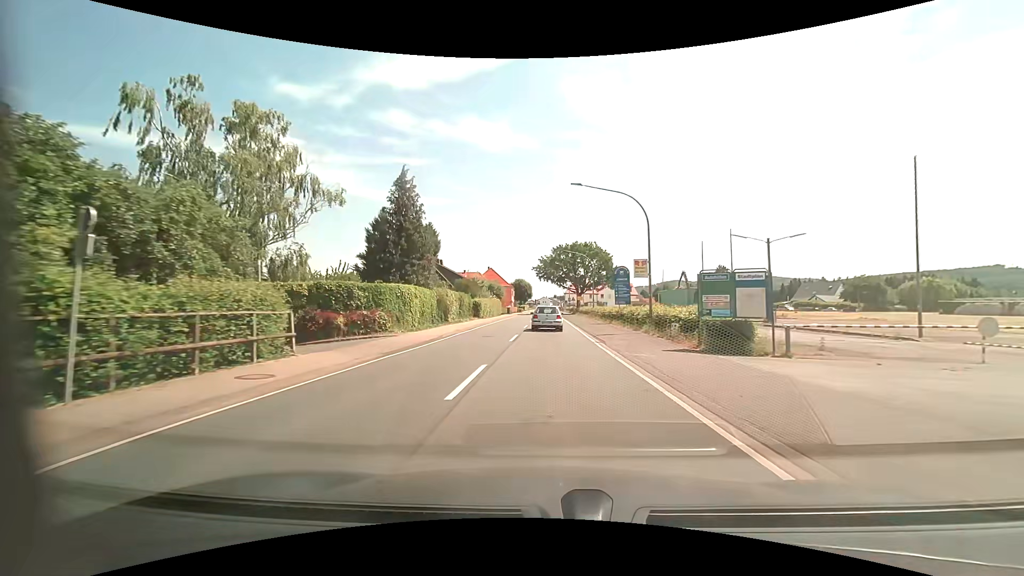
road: primary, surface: asphalt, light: Day
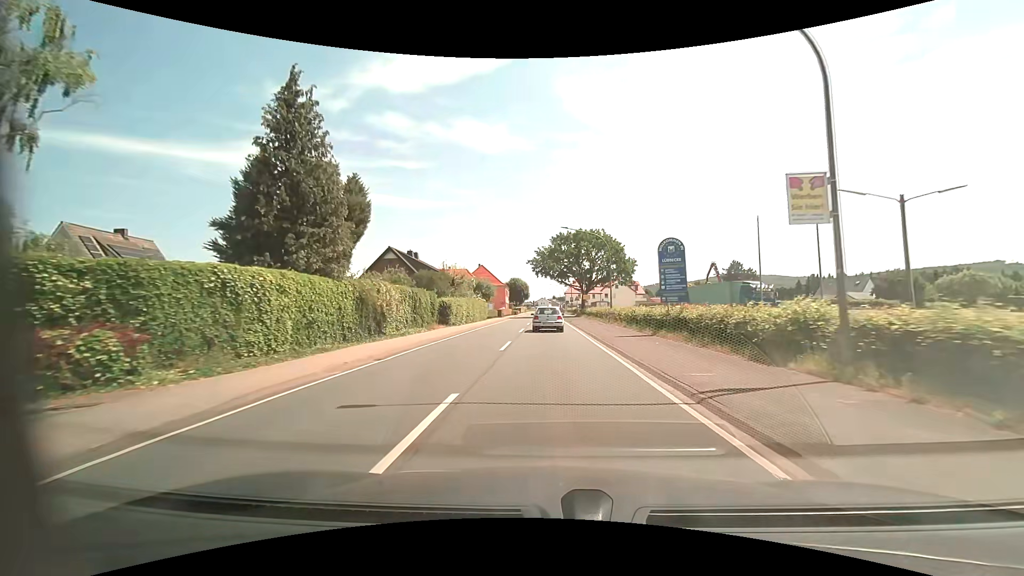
(+0.1, +16.0) m; +1°
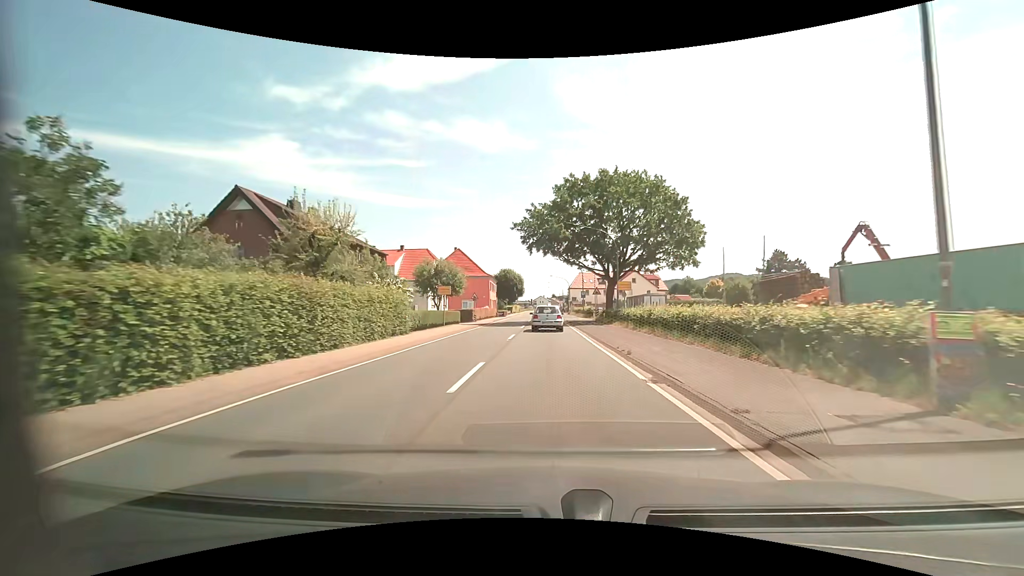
(-0.2, +32.3) m; 0°
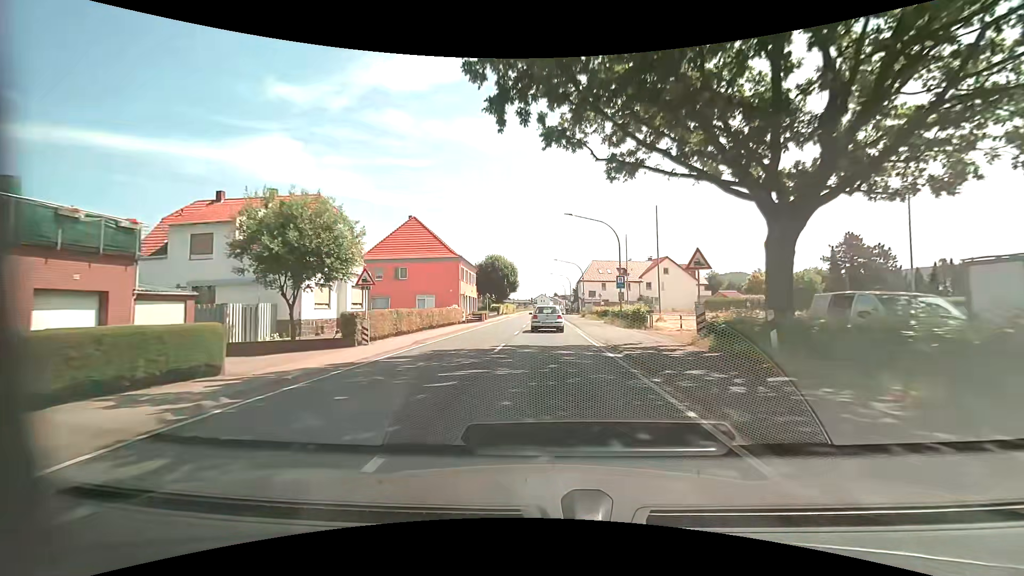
(0.0, +32.0) m; 0°
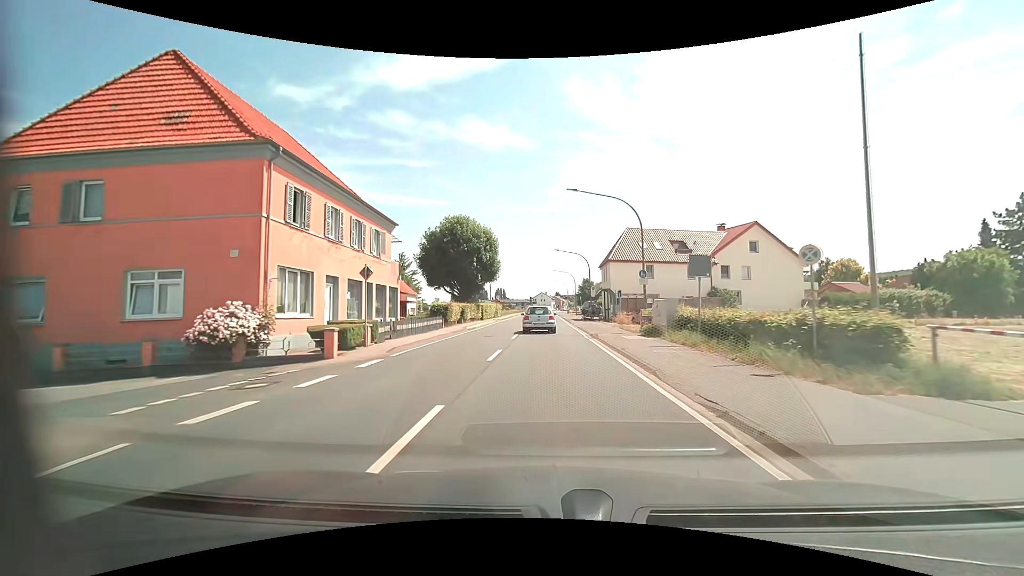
(0.0, +39.1) m; 0°
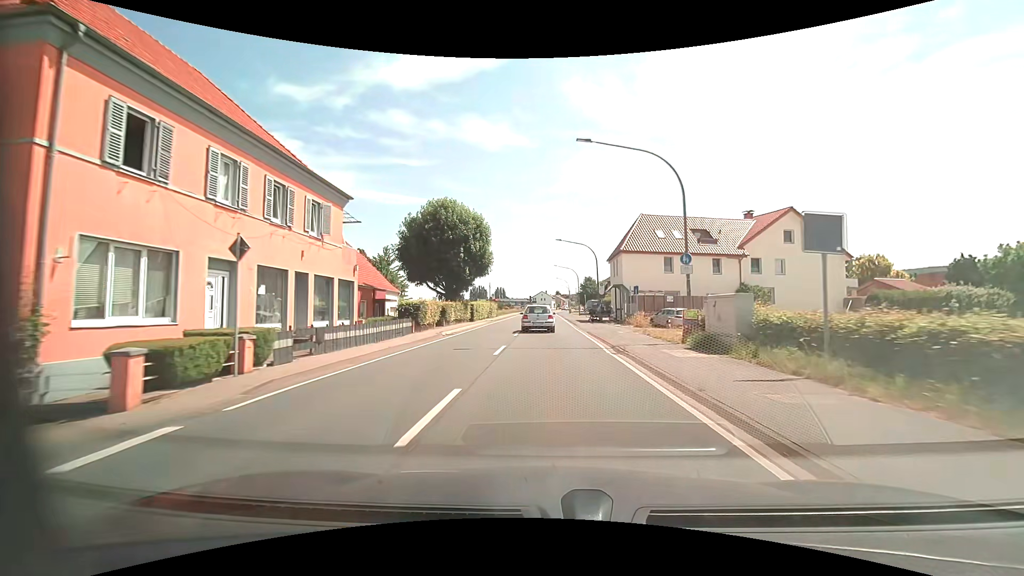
(0.0, +7.7) m; 0°
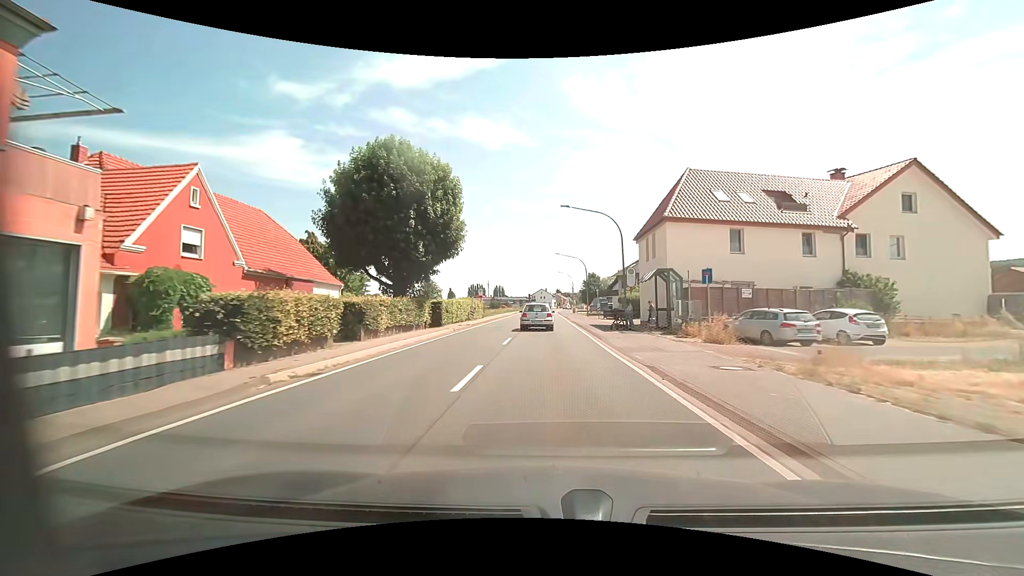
(0.0, +15.4) m; 0°
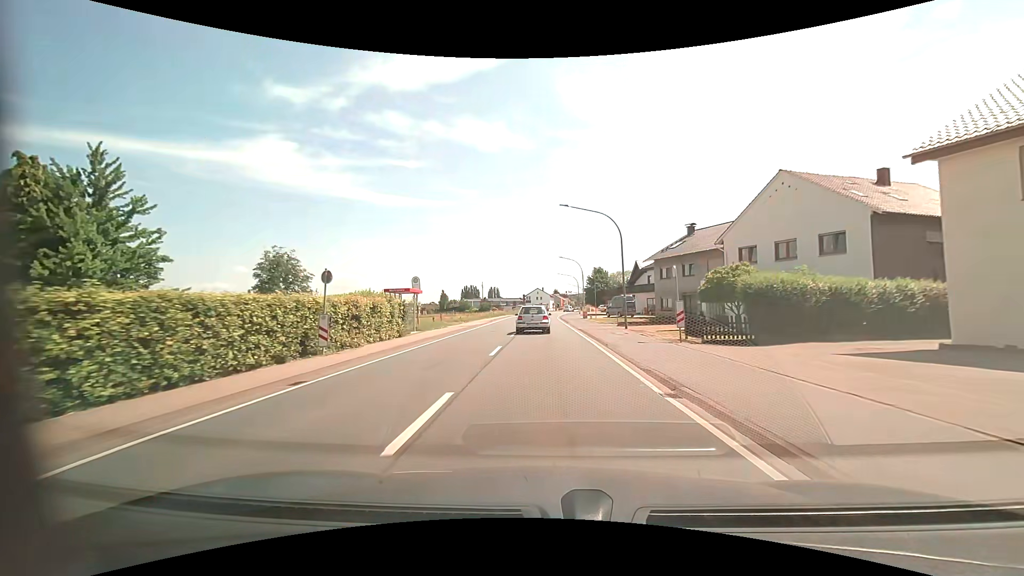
(0.0, +30.6) m; 0°
(0, +10) (0, +20) (0, +30) (0, +40) (0, +50) (0, +60) (0, +70) (+1, +80) (+2, +90) (+3, +100) m
